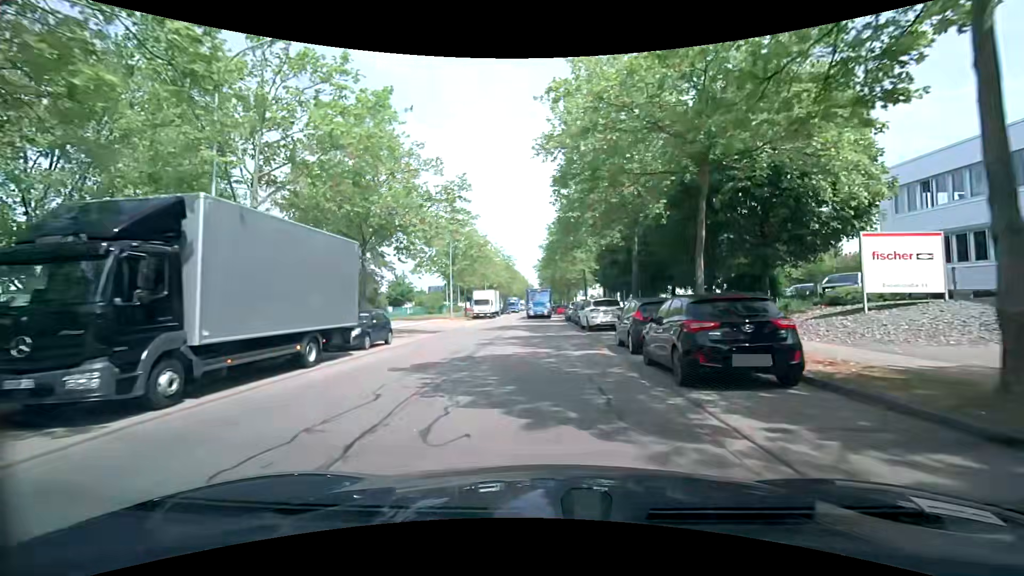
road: tertiary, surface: asphalt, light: Day
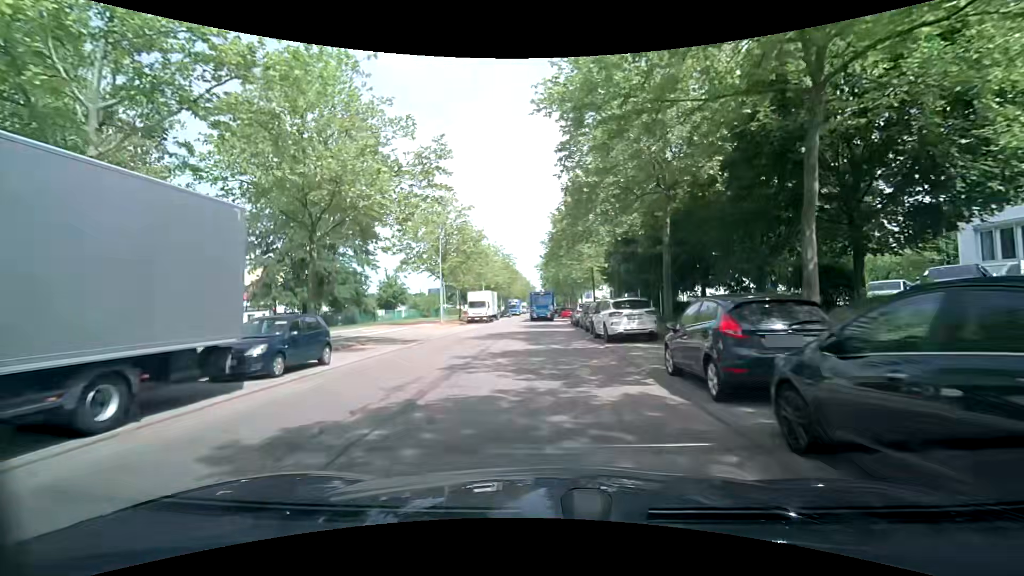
(0.0, +6.2) m; 0°
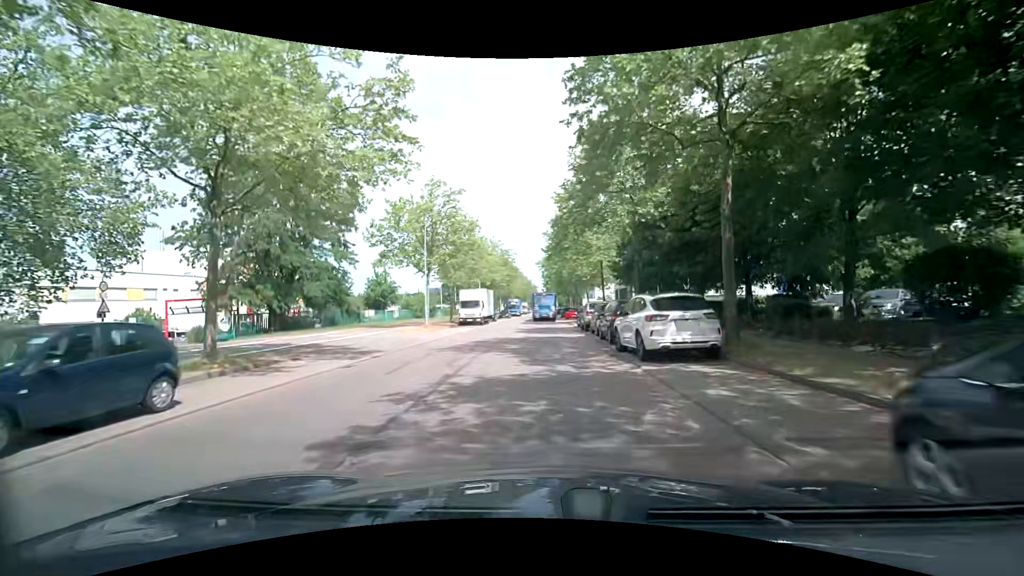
(0.0, +6.2) m; 0°
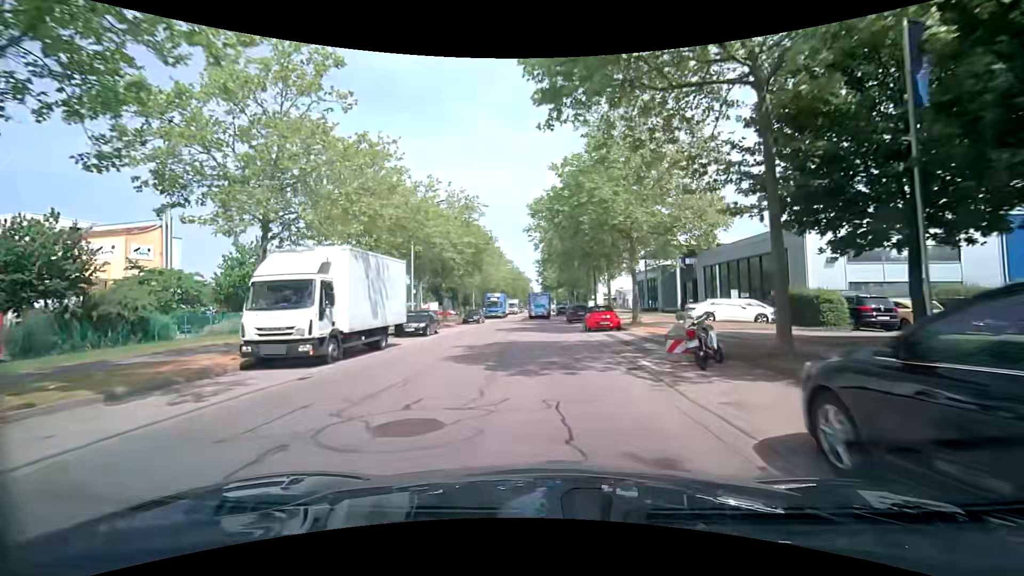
(0.0, +32.5) m; -1°
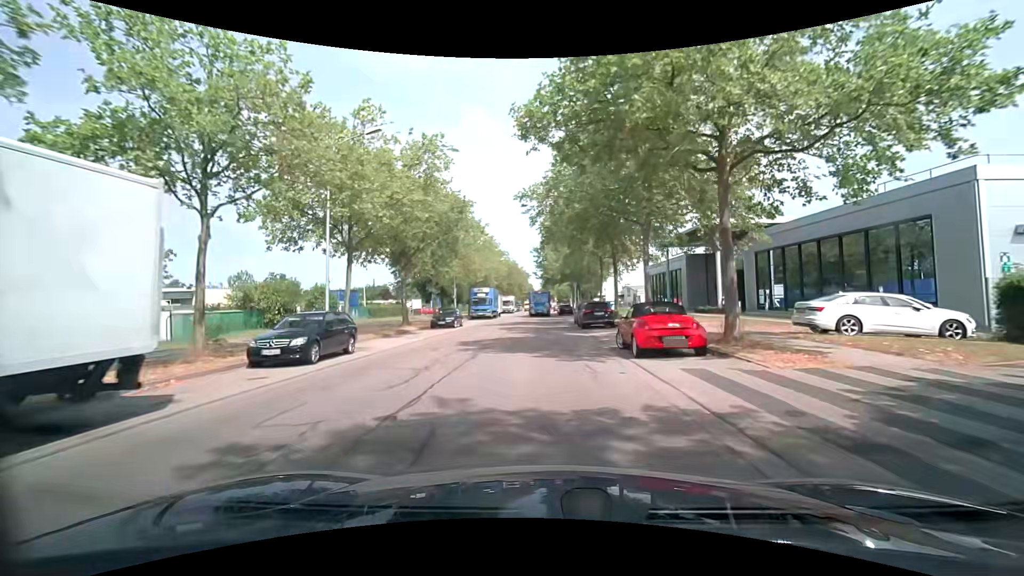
(+0.3, +13.4) m; +2°
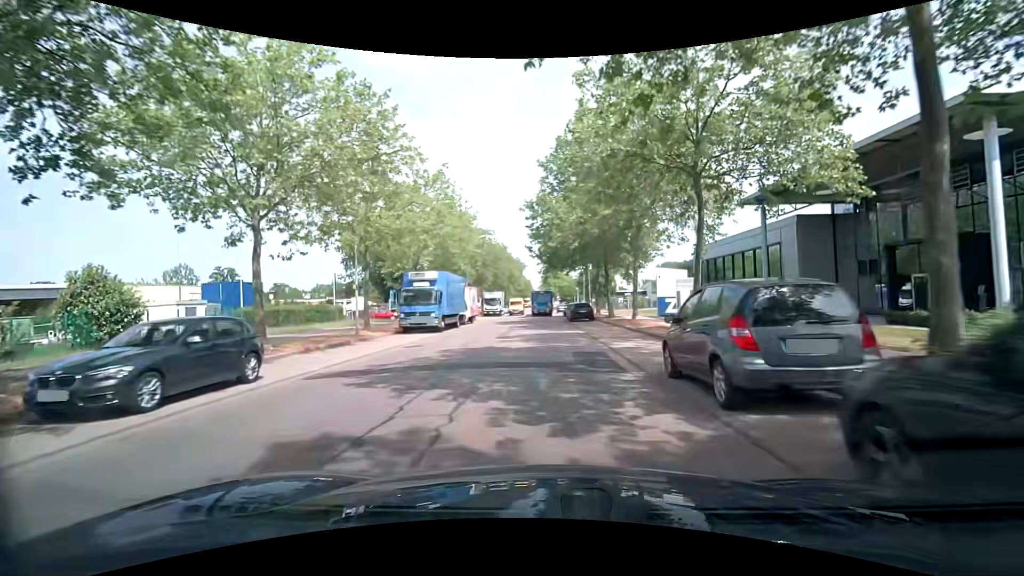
(-0.2, +27.1) m; 0°
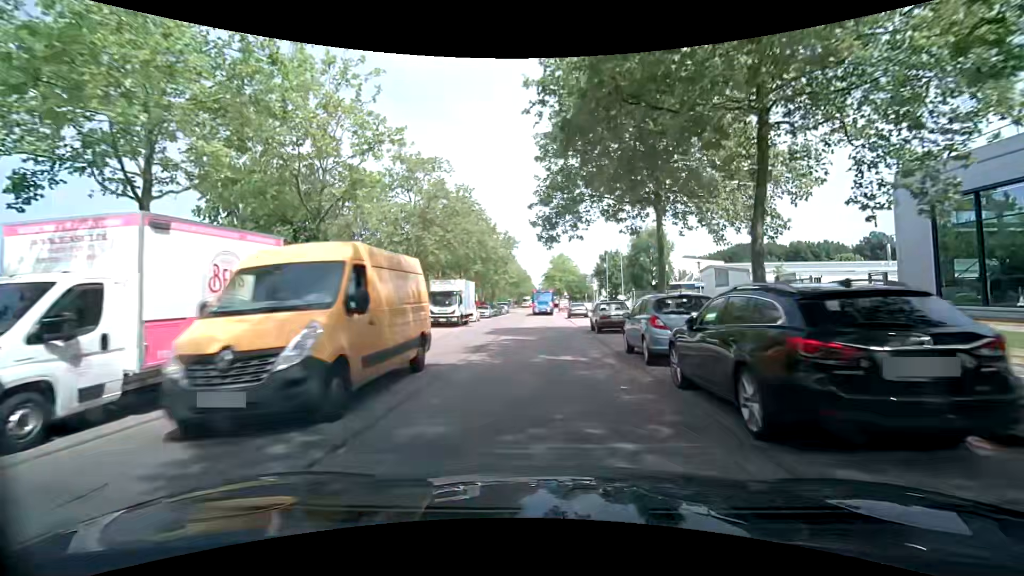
(-0.1, +33.1) m; -1°
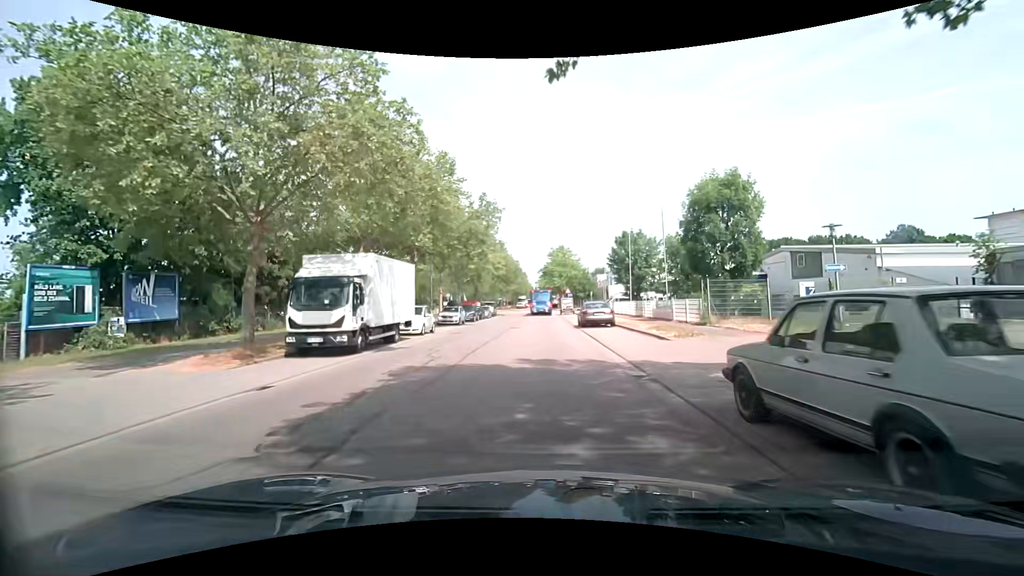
(+0.1, +18.7) m; +1°
